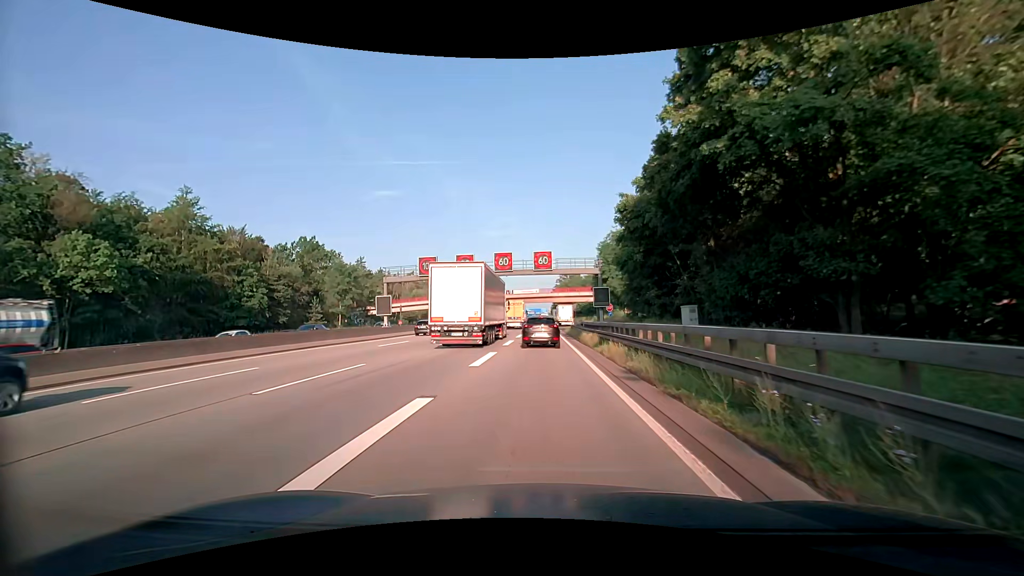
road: motorway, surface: asphalt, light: Day
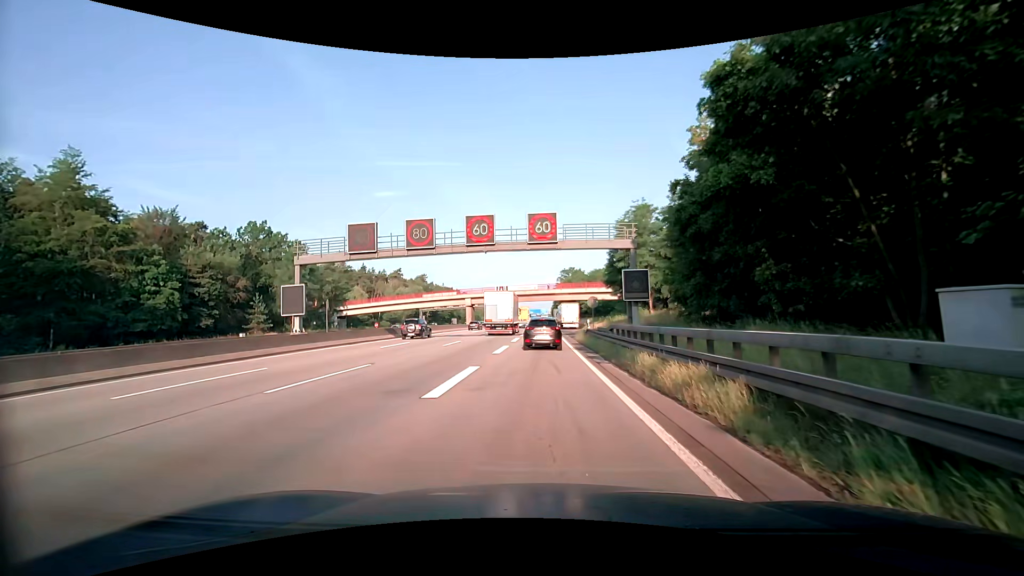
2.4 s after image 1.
(+0.1, +17.4) m; +1°
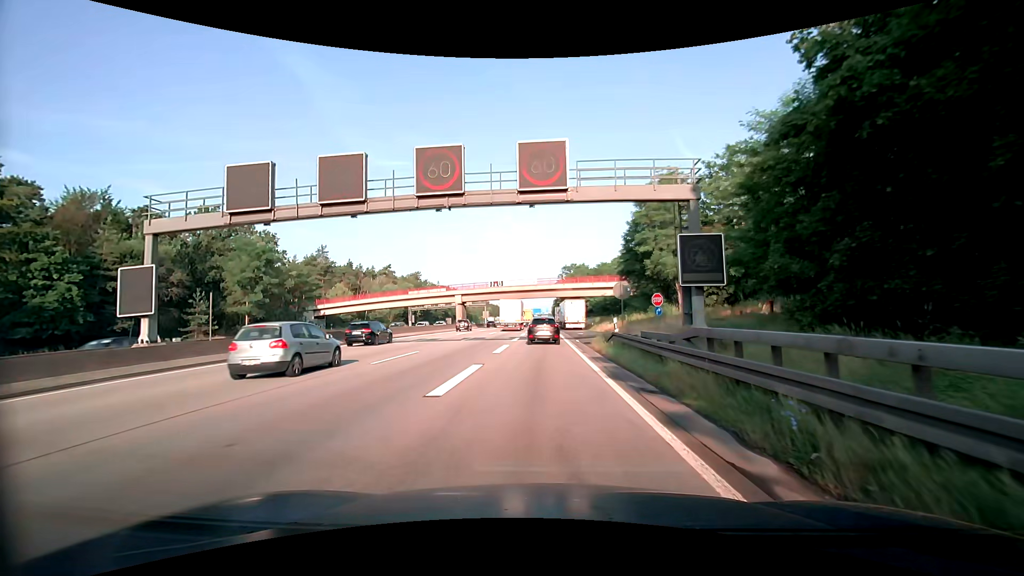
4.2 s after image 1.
(-0.1, +12.0) m; 0°
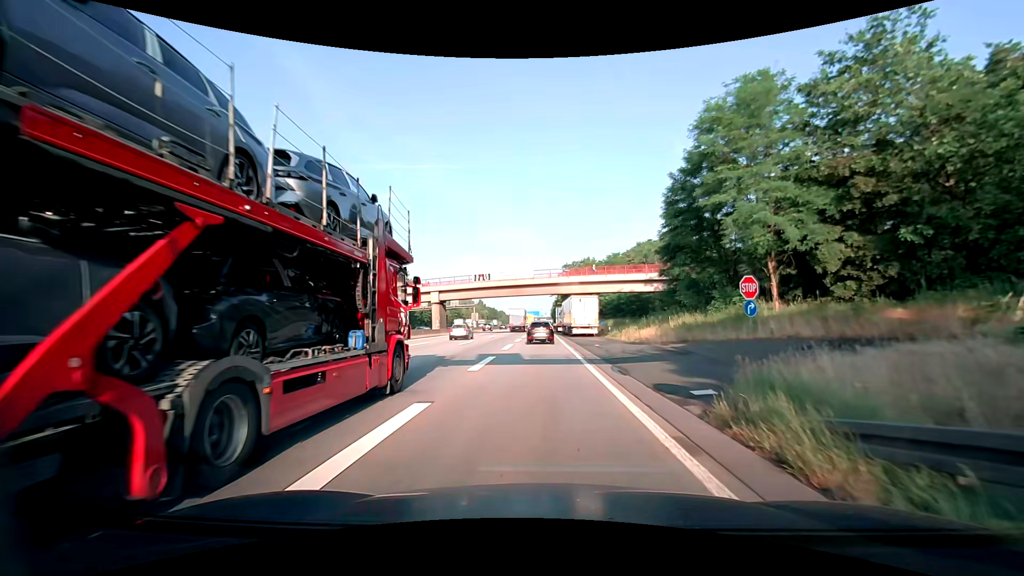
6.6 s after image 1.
(0.0, +18.7) m; 0°
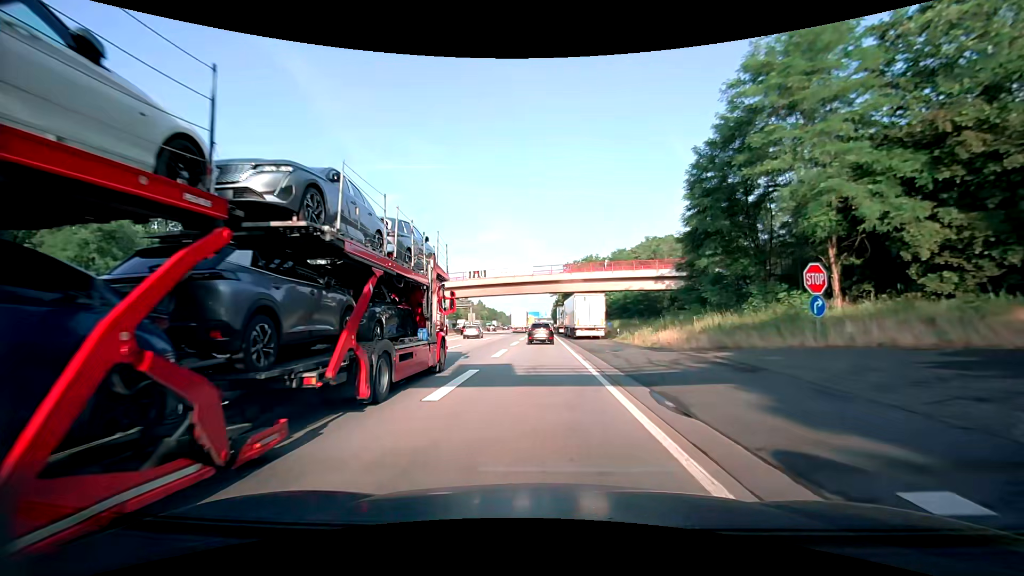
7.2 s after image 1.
(0.0, +5.5) m; 0°
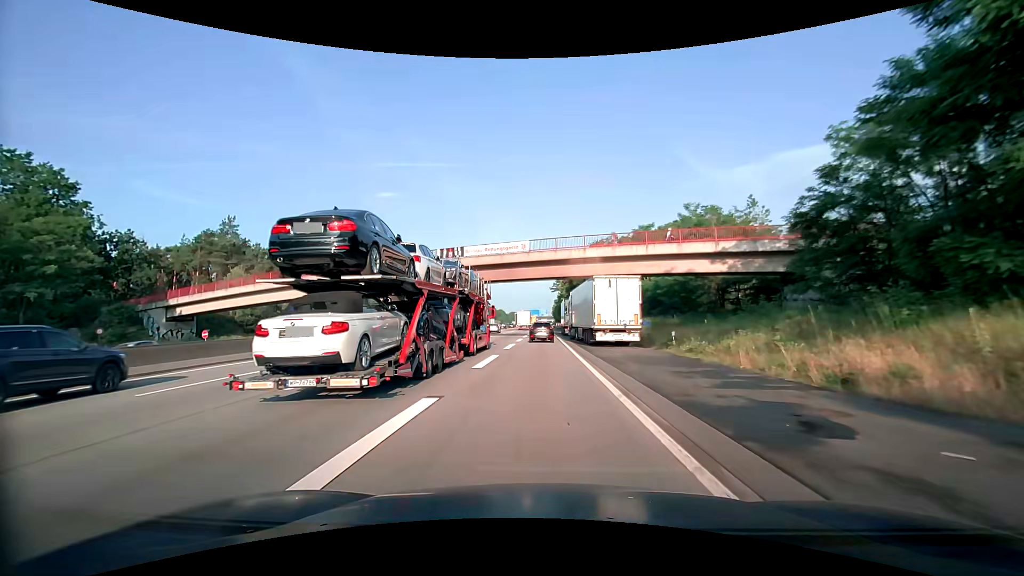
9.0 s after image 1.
(+0.1, +18.1) m; +1°
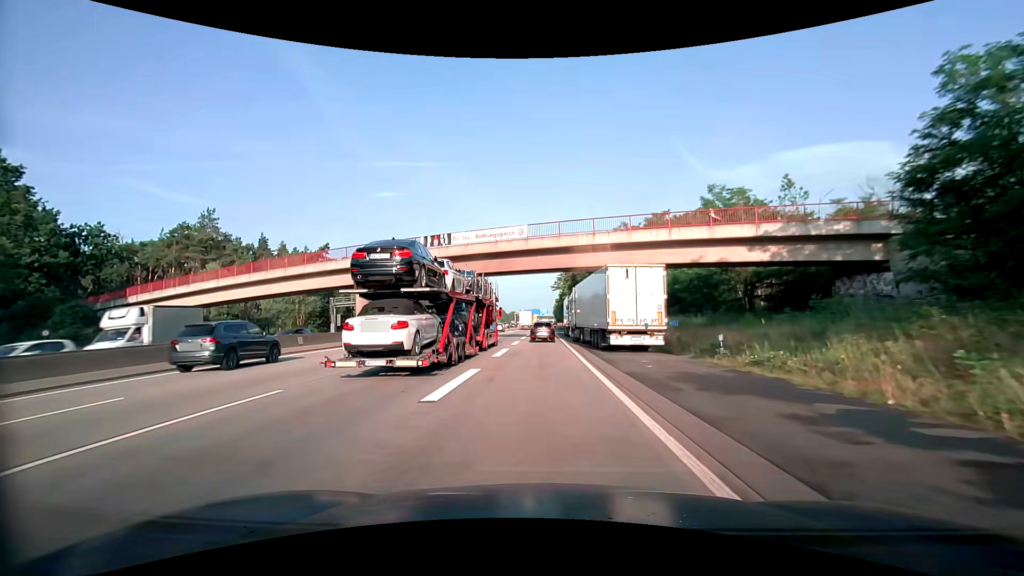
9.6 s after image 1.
(0.0, +6.6) m; 0°
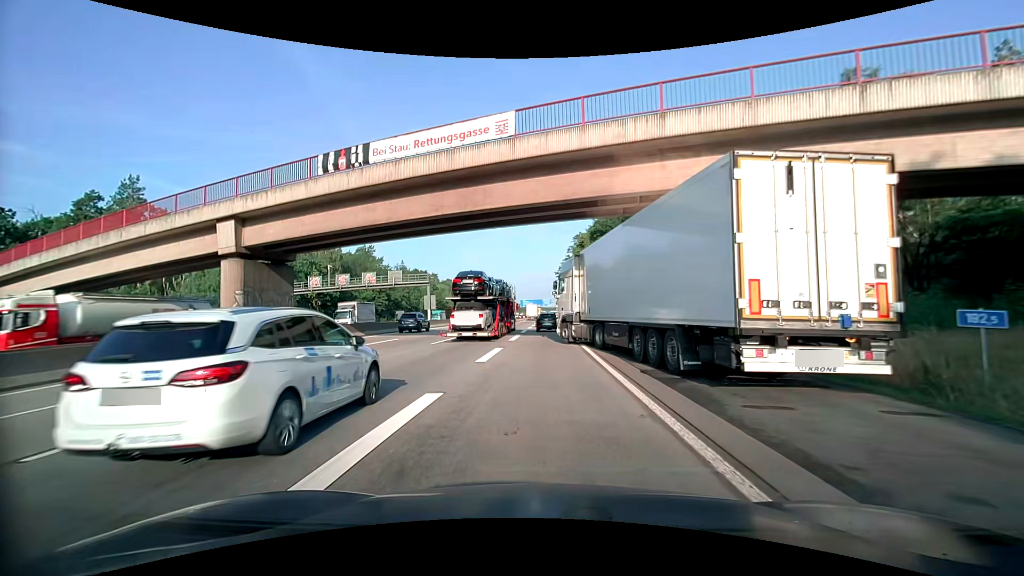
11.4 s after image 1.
(-0.1, +17.7) m; -1°
